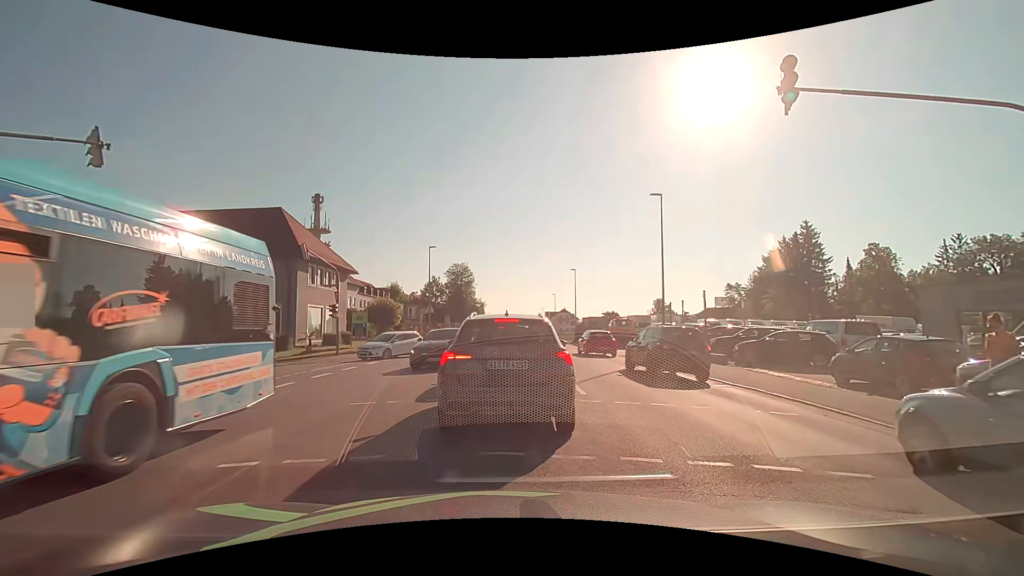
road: tertiary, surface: asphalt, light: Day
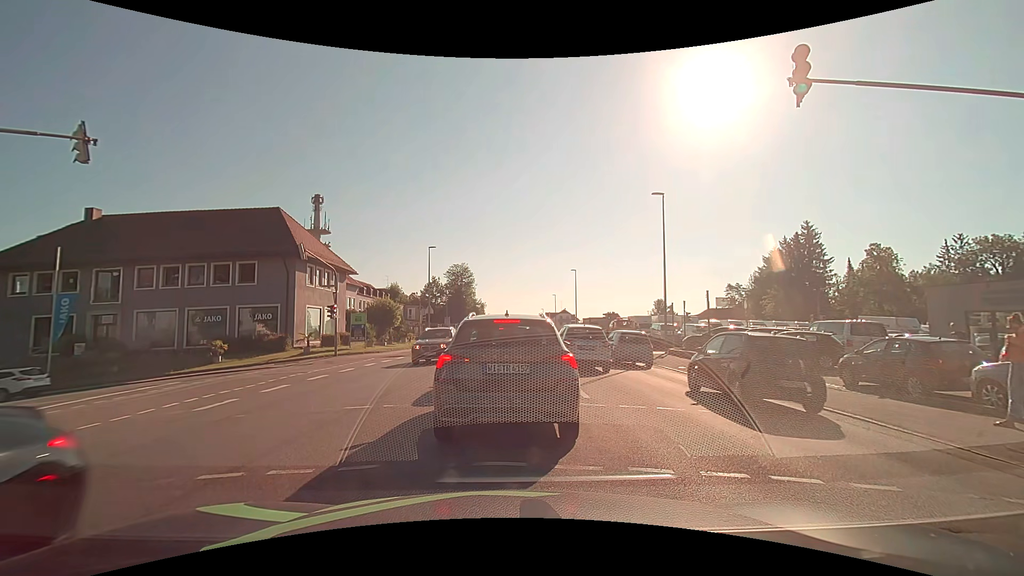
(0.0, +0.4) m; 0°
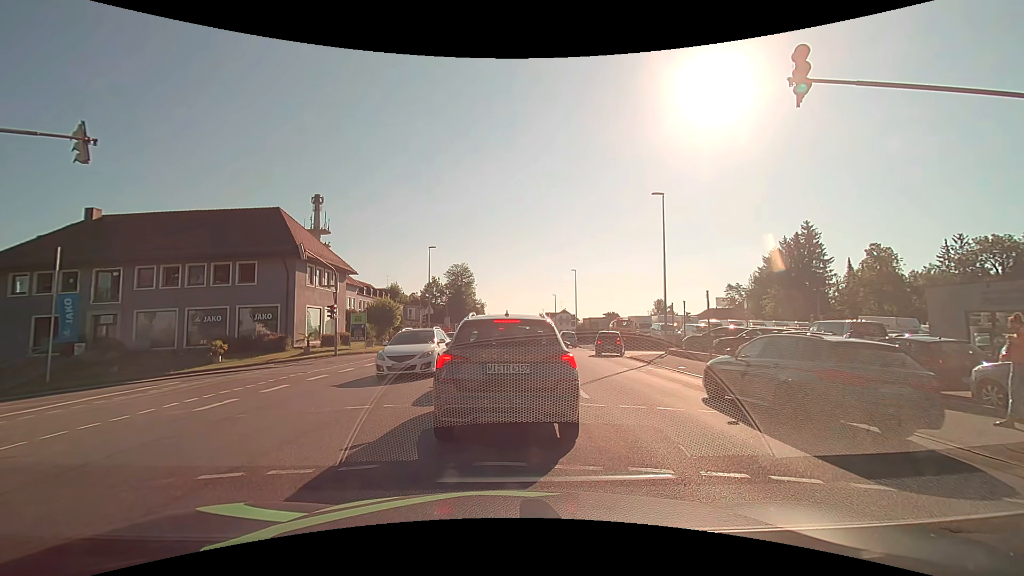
(0.0, 0.0) m; 0°
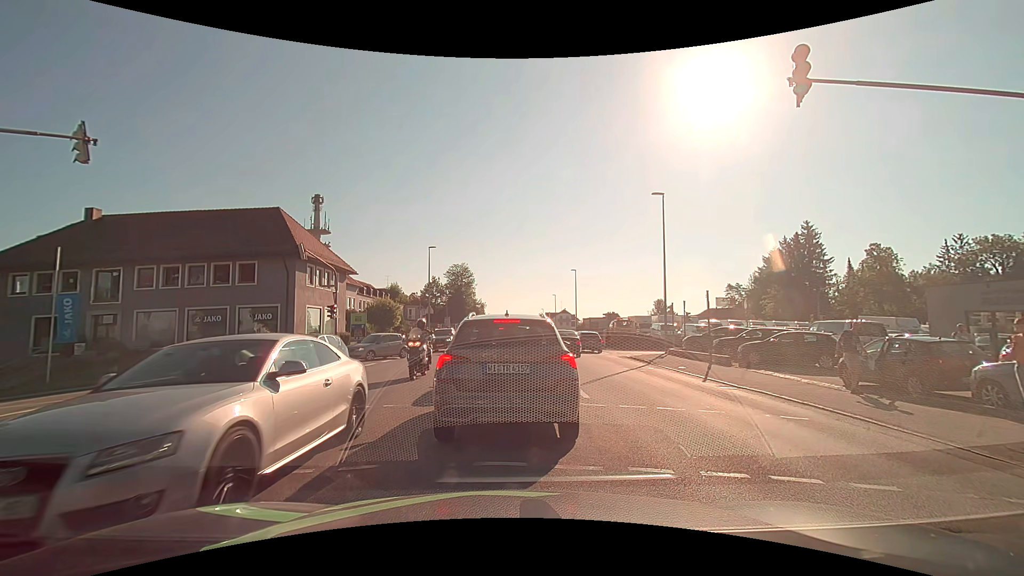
(0.0, 0.0) m; 0°
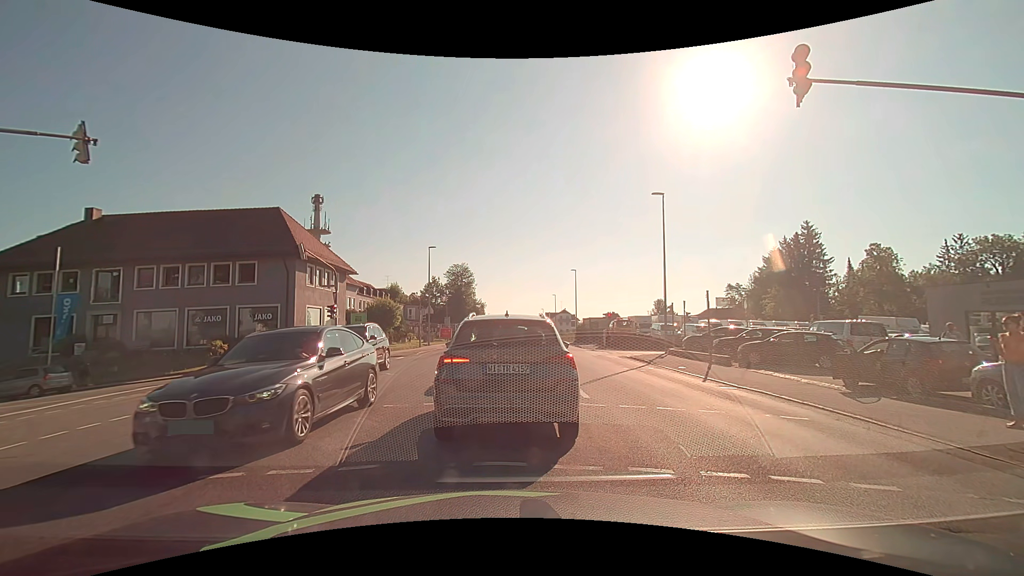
(0.0, 0.0) m; 0°
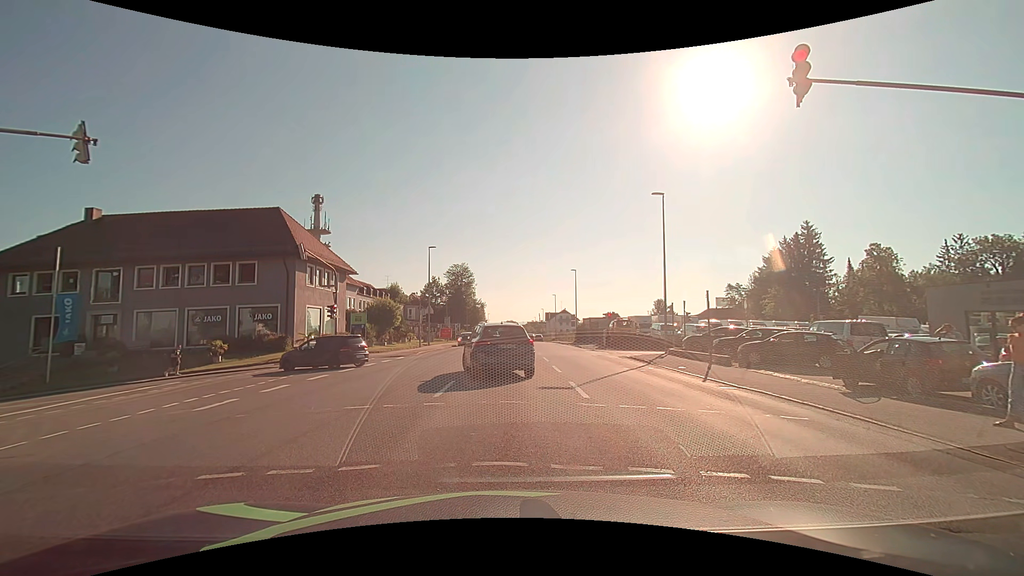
(0.0, 0.0) m; 0°
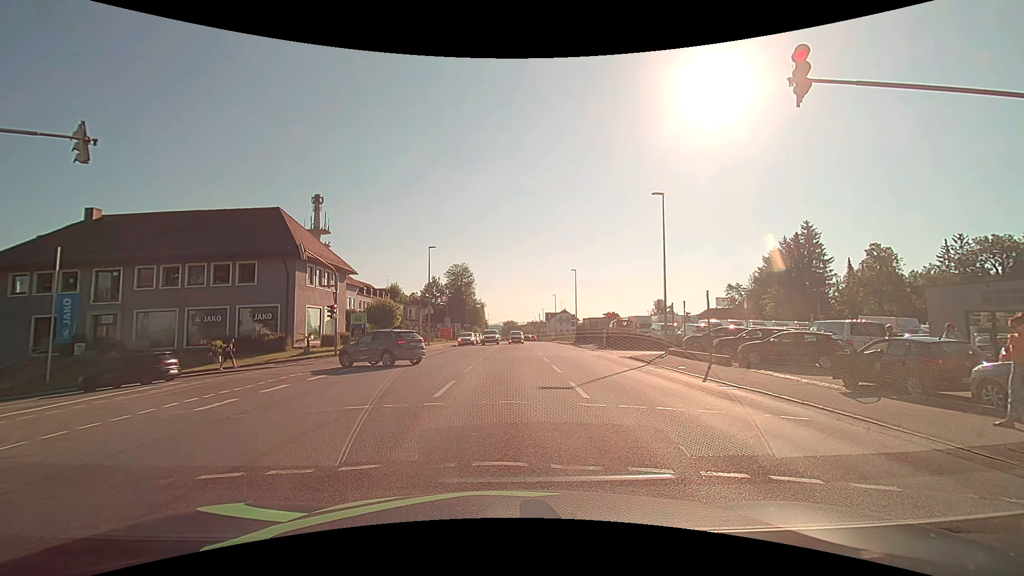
(0.0, 0.0) m; 0°
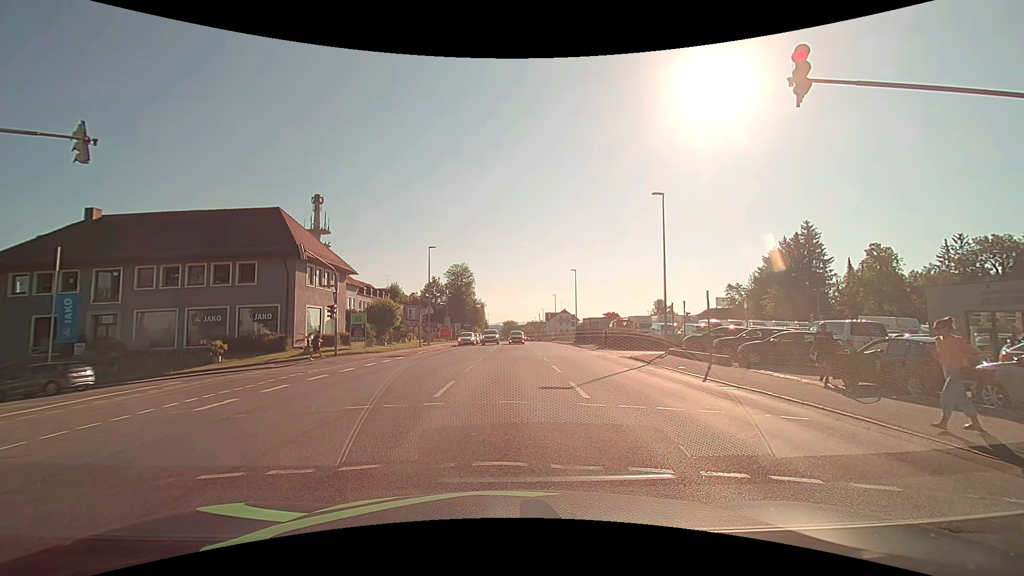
(0.0, 0.0) m; 0°
(0, +10) (-1, +20) (-8, +26) (-18, +27) (-28, +27) (-38, +26) (-48, +25) (-57, +23) (-67, +19) (-73, +12) m
